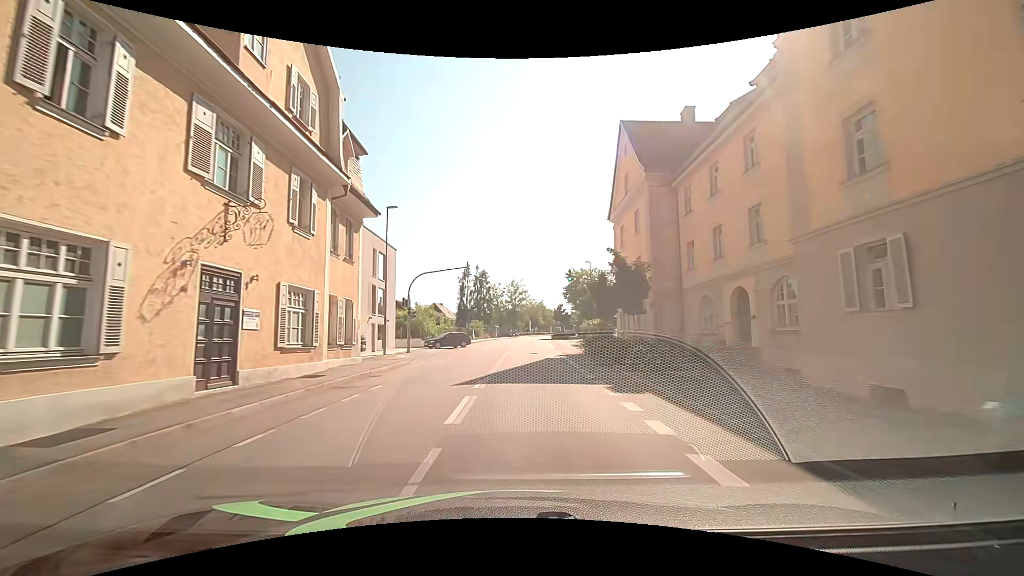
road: tertiary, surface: asphalt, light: Day
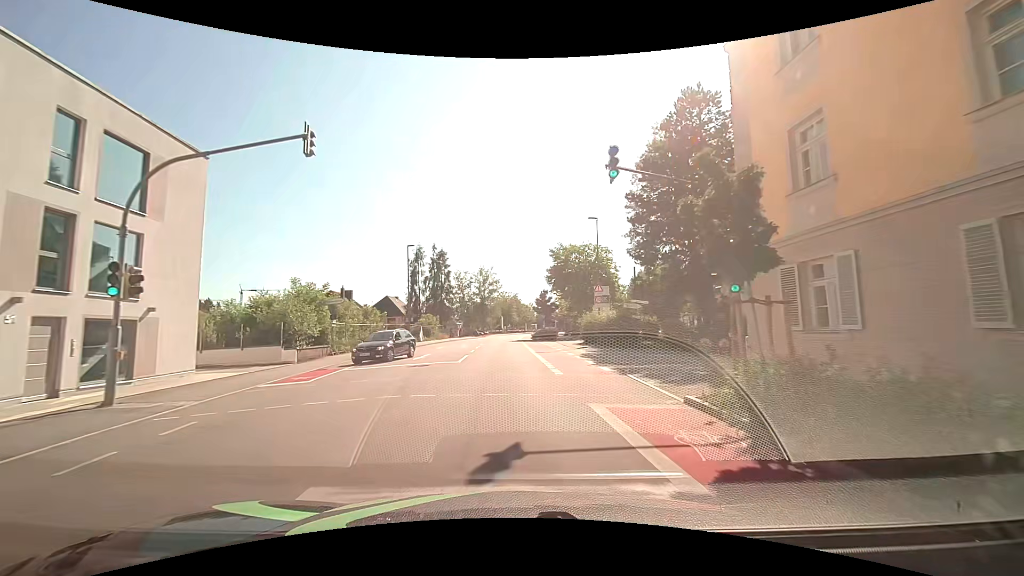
(+1.0, +24.7) m; +4°
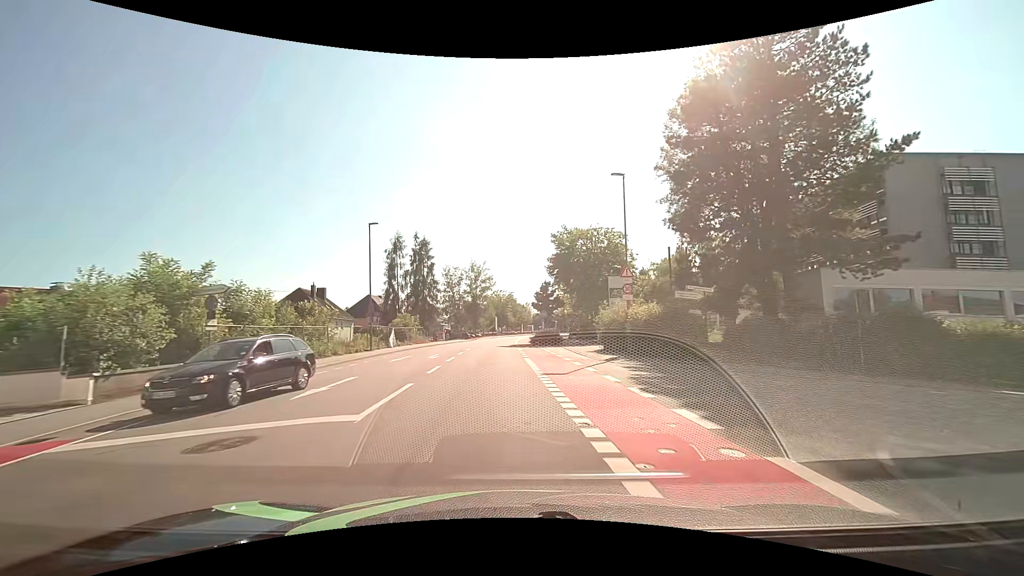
(+0.1, +12.0) m; +1°
(0, +10) (0, +20) (-1, +30) (-1, +40) (-2, +50) (-2, +60) (-2, +70) (-1, +80) (0, +90) (+1, +100) m
